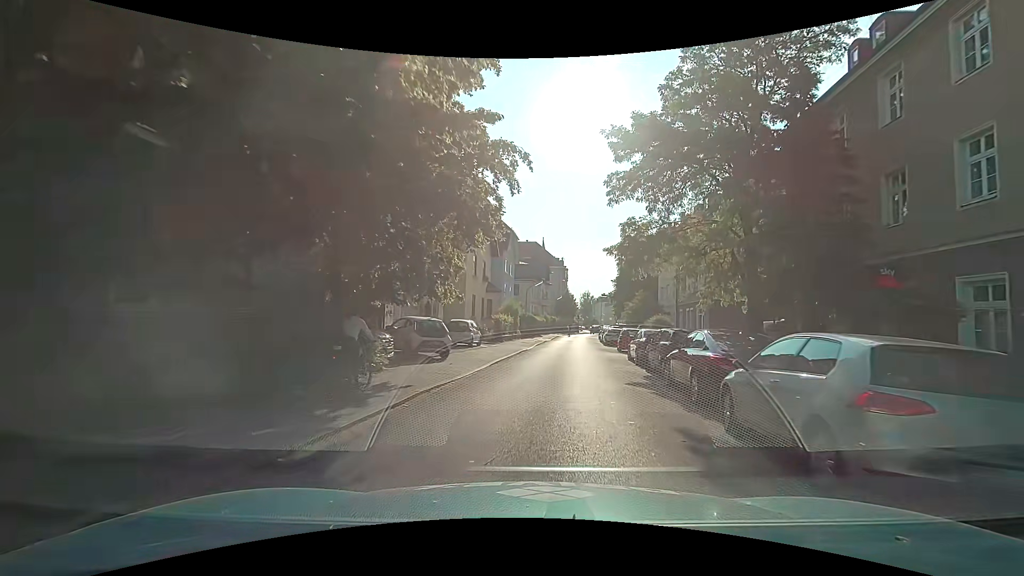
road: residential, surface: asphalt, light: Day
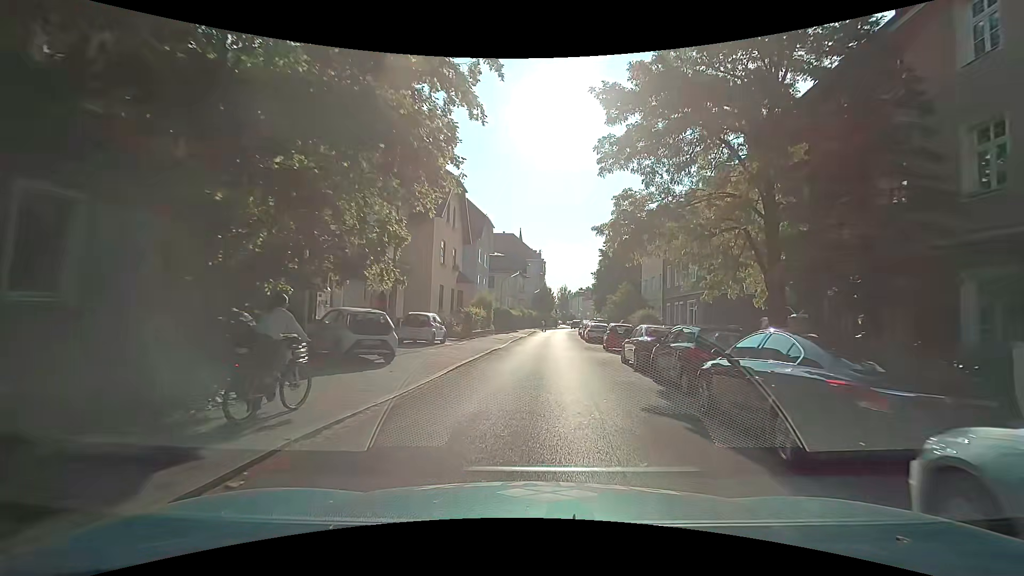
(+0.1, +4.4) m; +3°
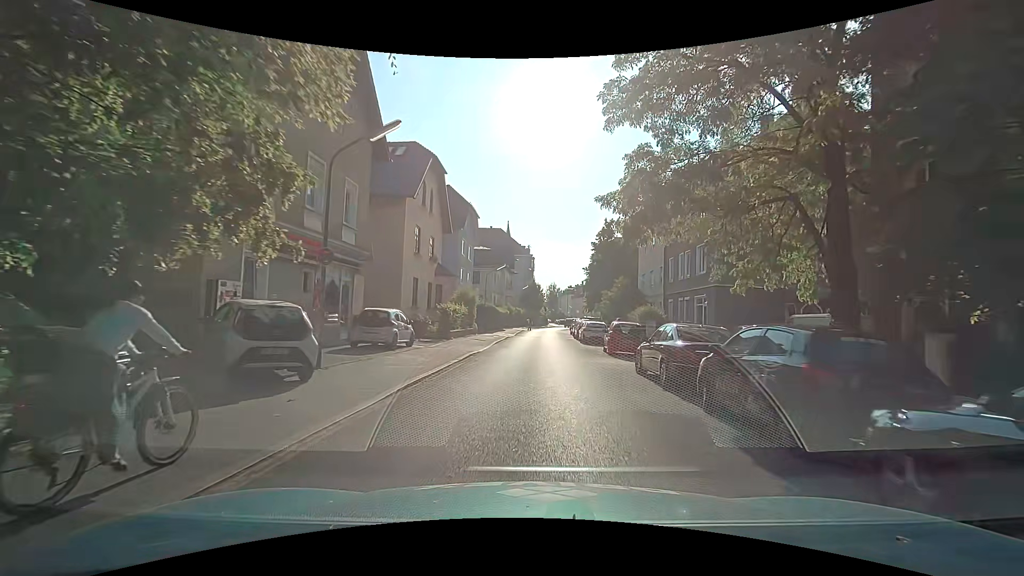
(0.0, +4.7) m; 0°
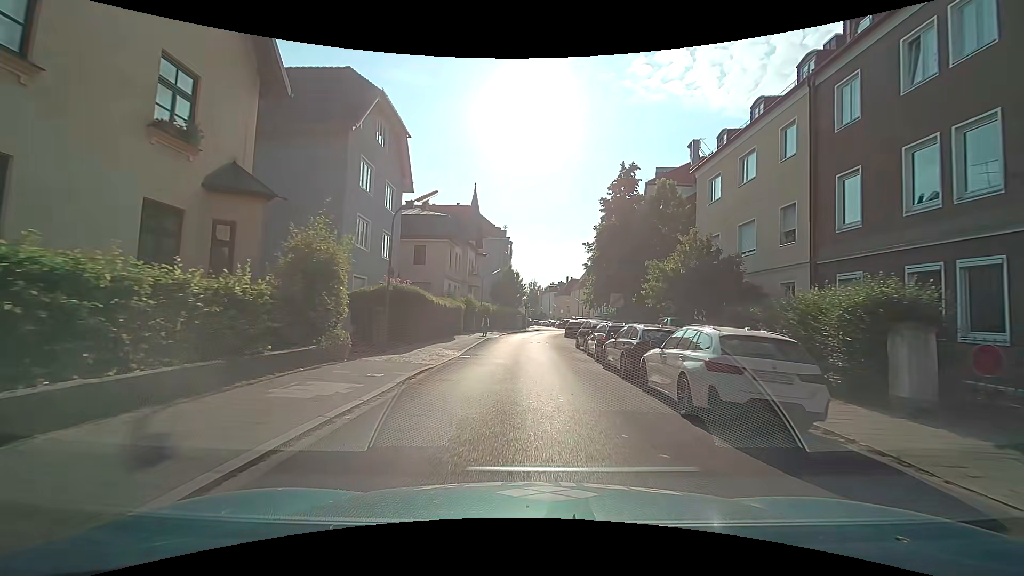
(+0.3, +24.5) m; +2°
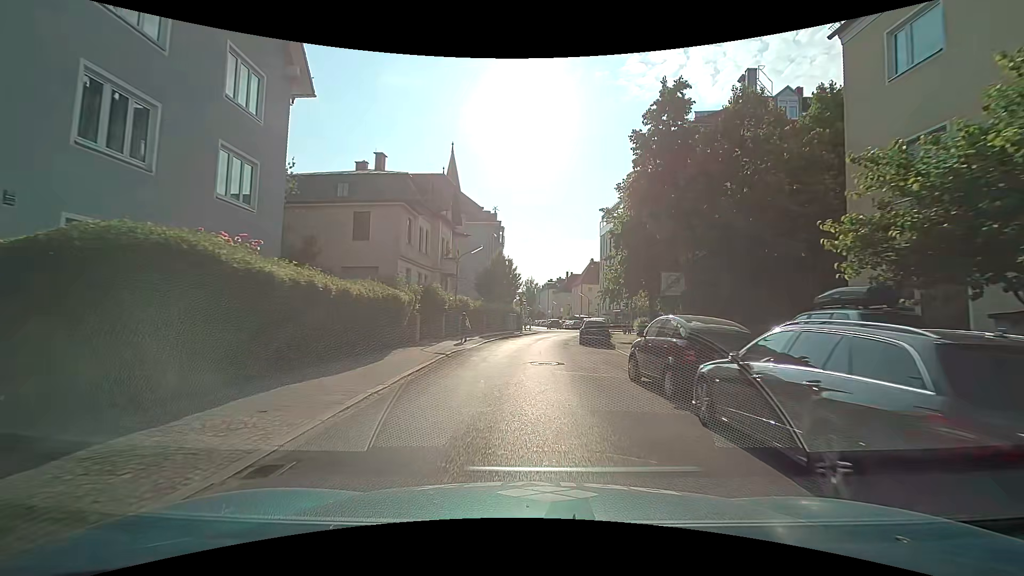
(+0.4, +14.6) m; +2°
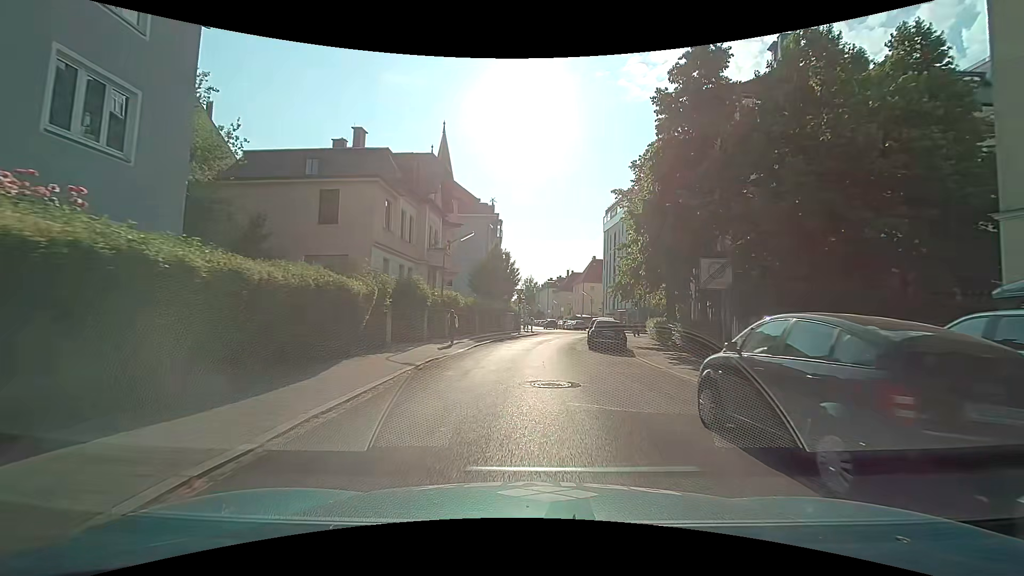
(0.0, +4.9) m; 0°
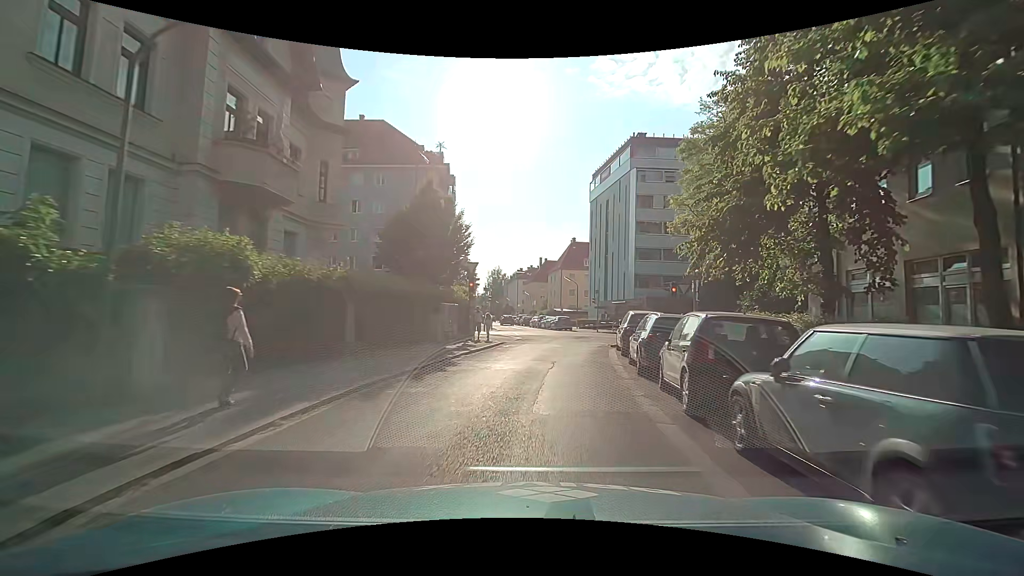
(+0.5, +20.5) m; +4°
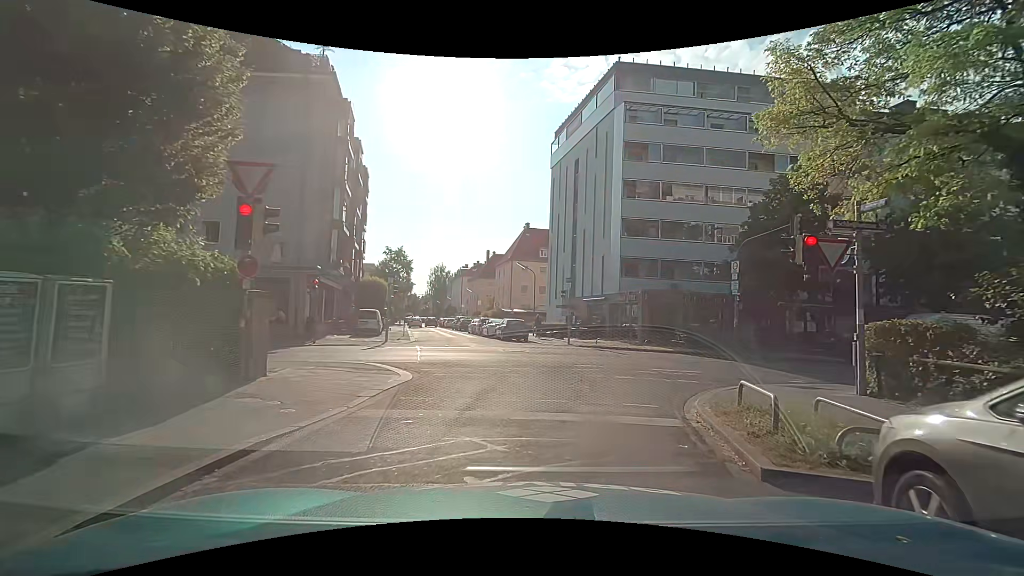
(+0.7, +16.8) m; +7°
